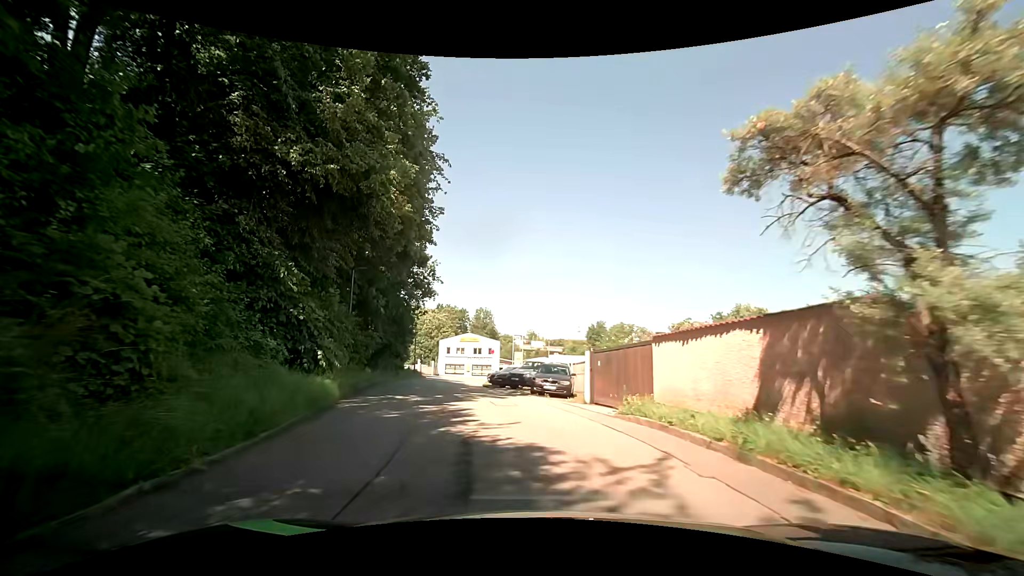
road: residential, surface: asphalt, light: Day
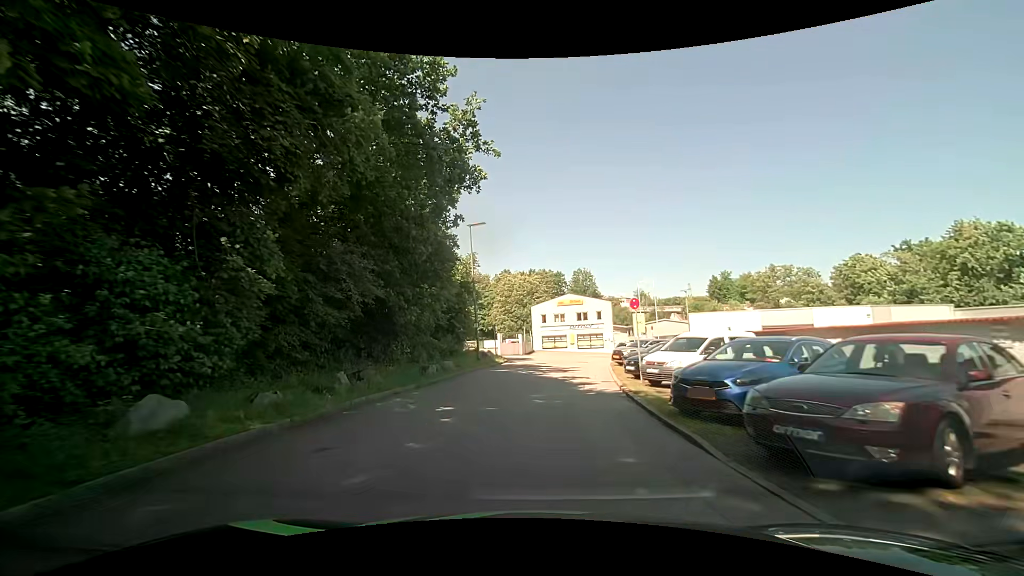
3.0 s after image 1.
(-2.7, +24.4) m; -10°
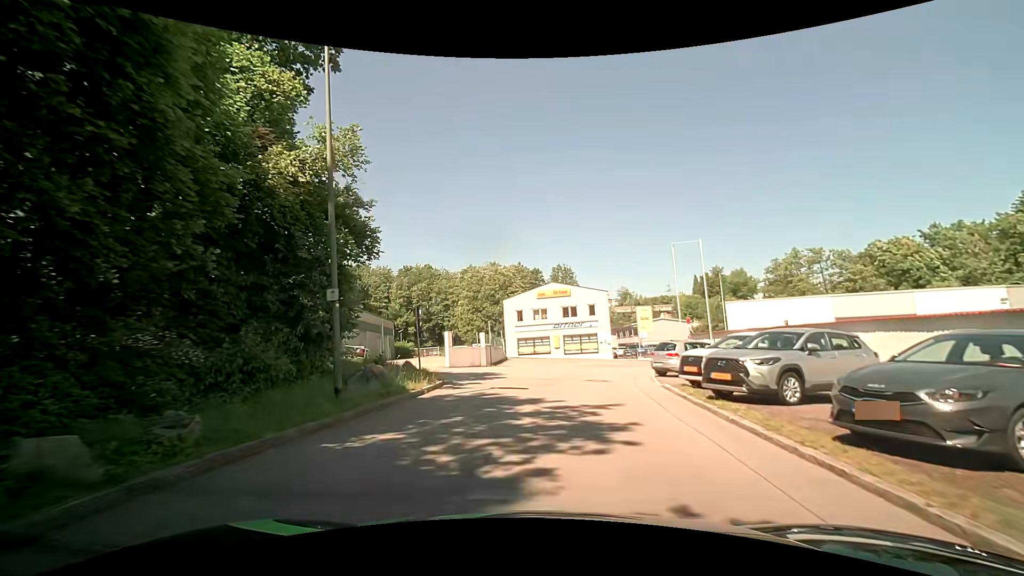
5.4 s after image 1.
(0.0, +18.2) m; +2°
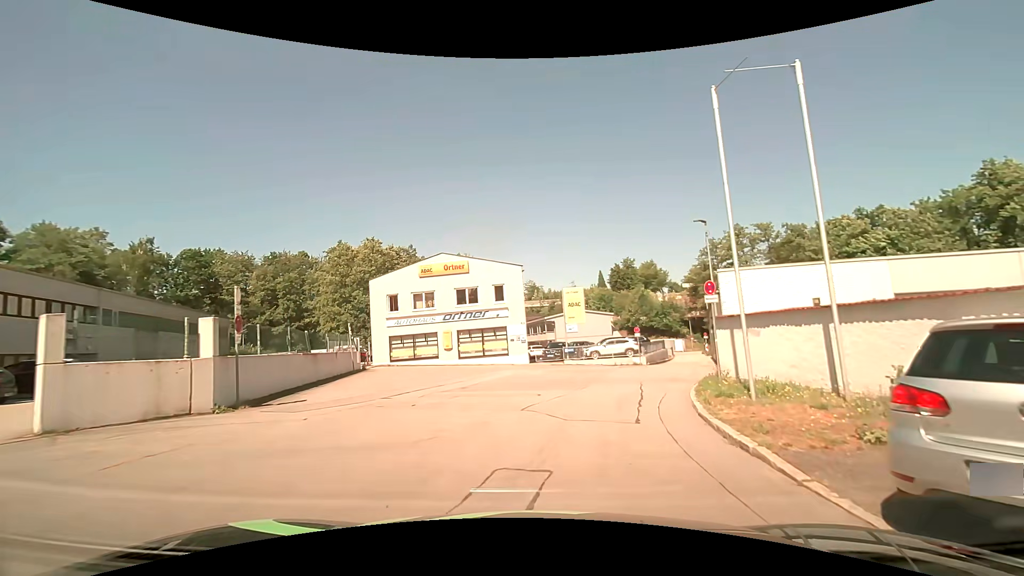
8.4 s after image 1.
(+1.4, +18.5) m; +11°
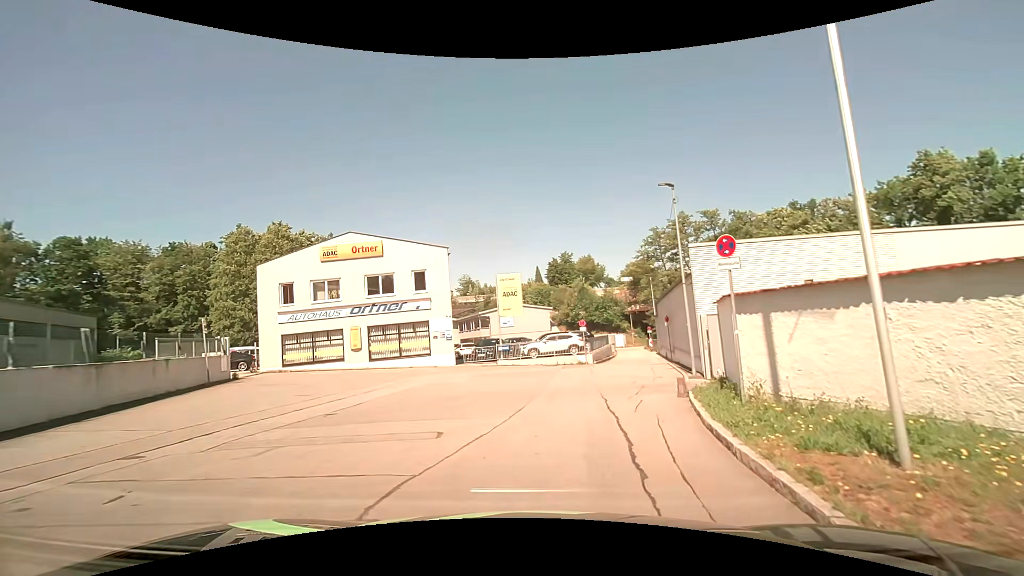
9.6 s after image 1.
(+0.3, +6.3) m; +8°
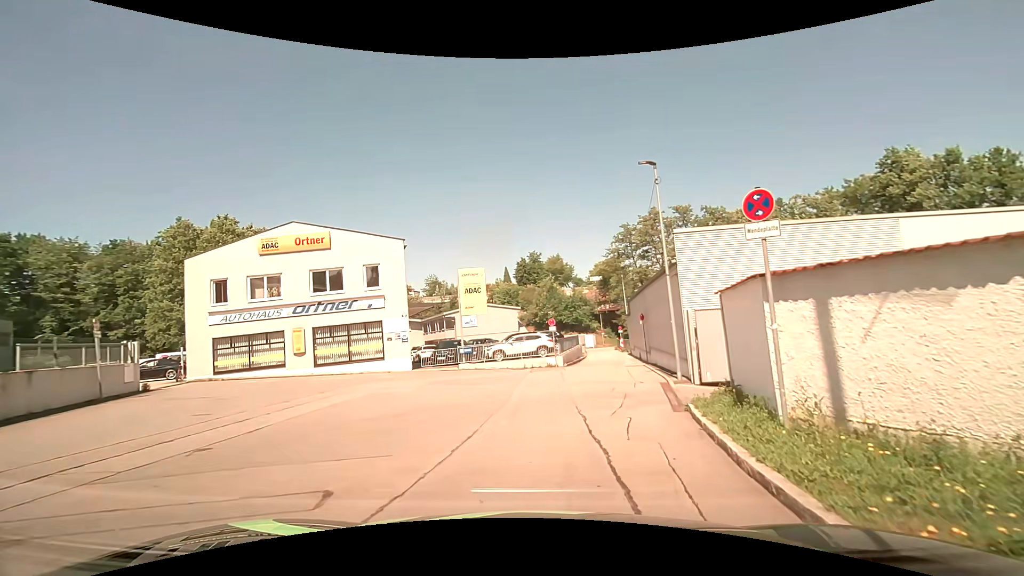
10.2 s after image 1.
(+0.1, +2.9) m; +3°
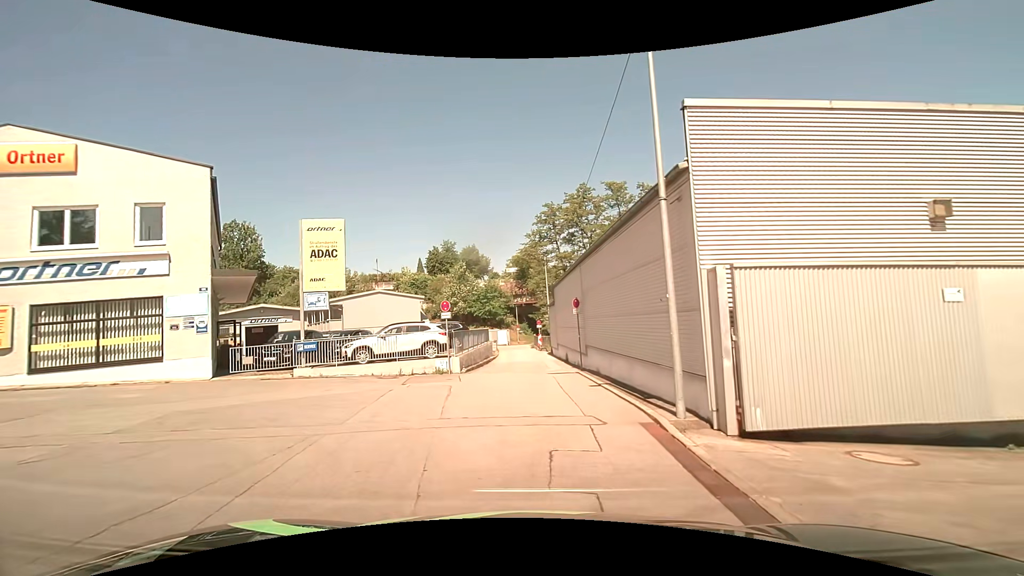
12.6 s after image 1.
(+0.8, +9.8) m; +8°
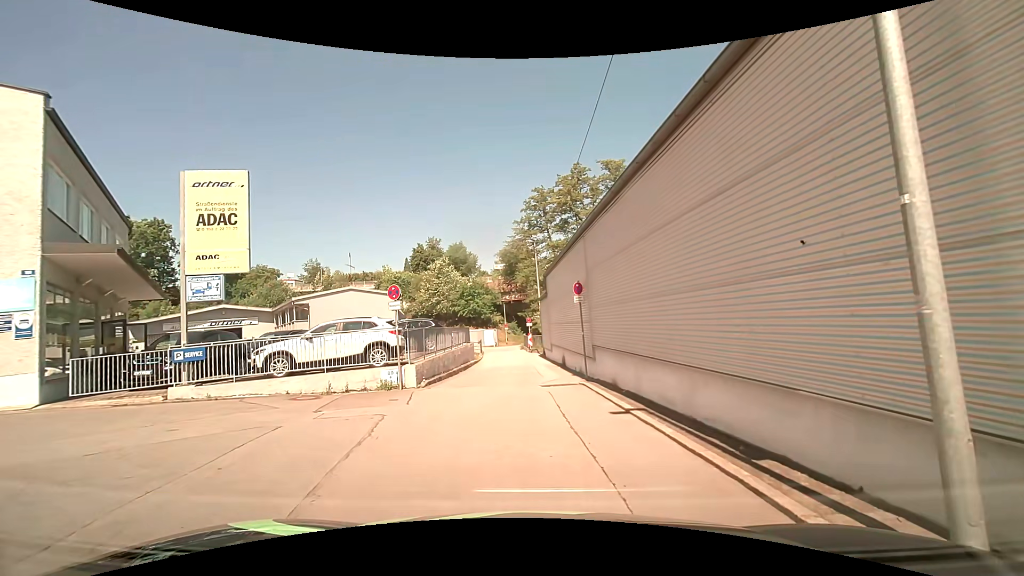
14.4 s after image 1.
(+0.2, +5.5) m; +3°
